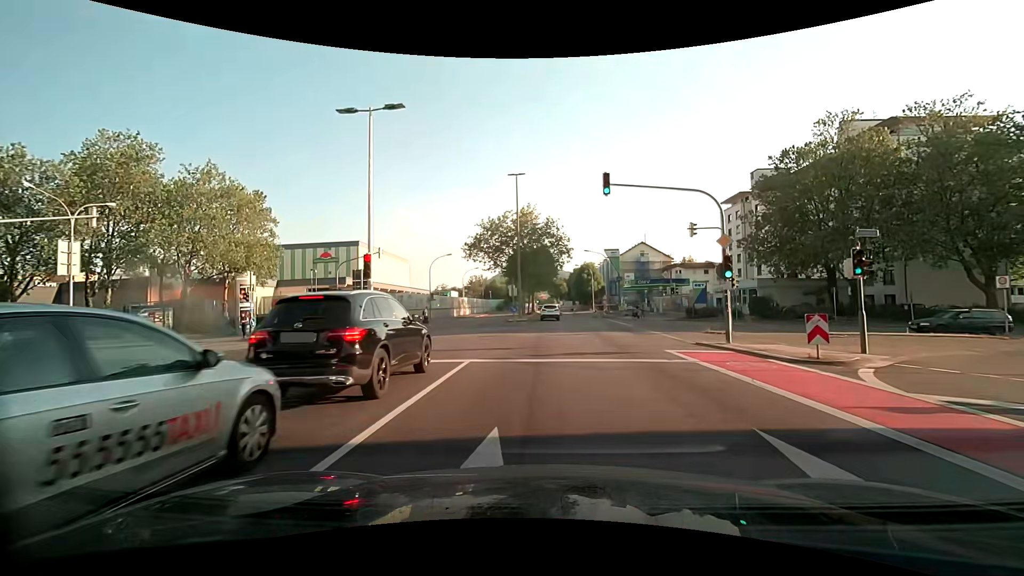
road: secondary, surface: asphalt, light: Day
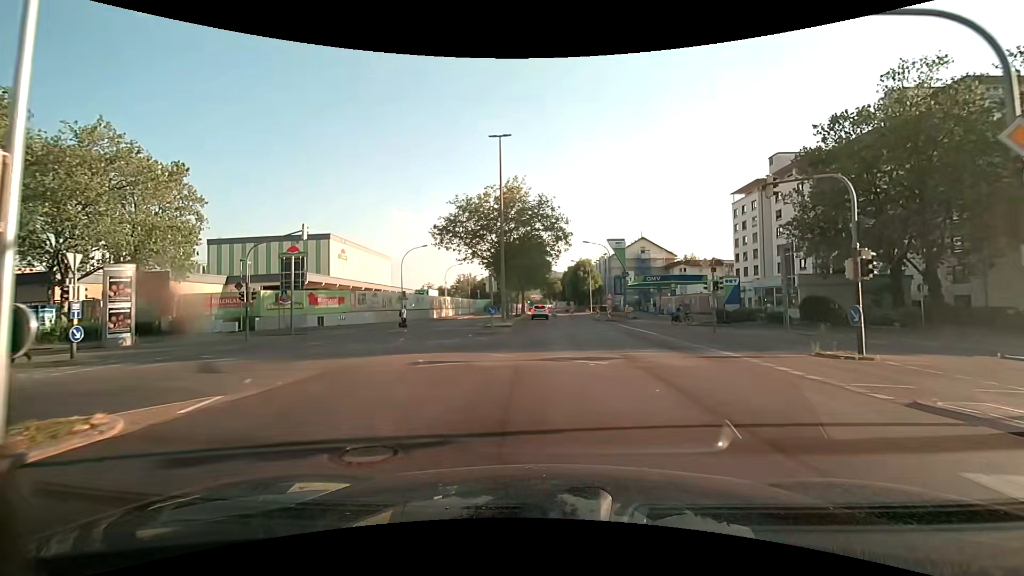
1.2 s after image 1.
(+0.1, +11.2) m; +1°
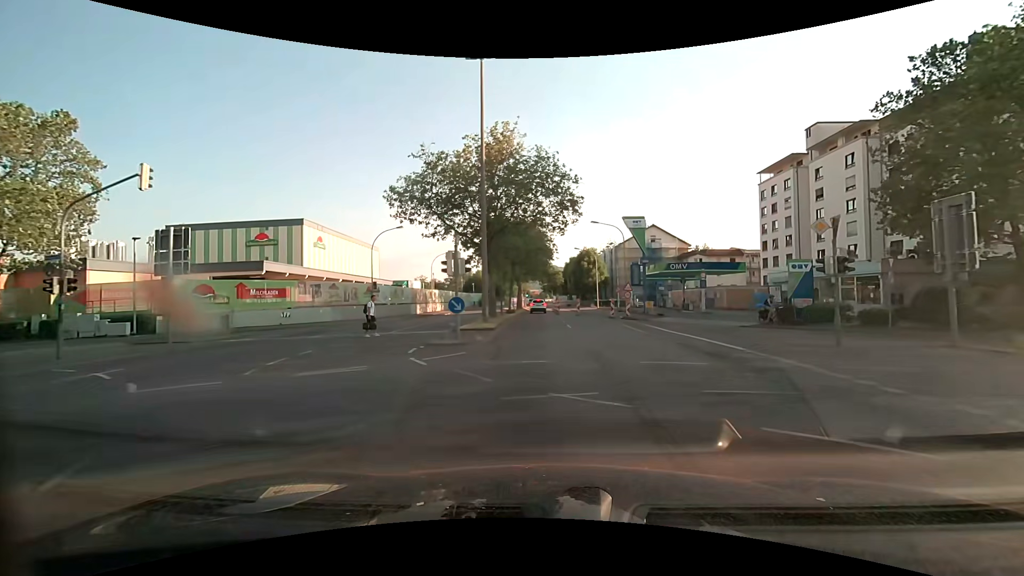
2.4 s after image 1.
(0.0, +11.3) m; 0°
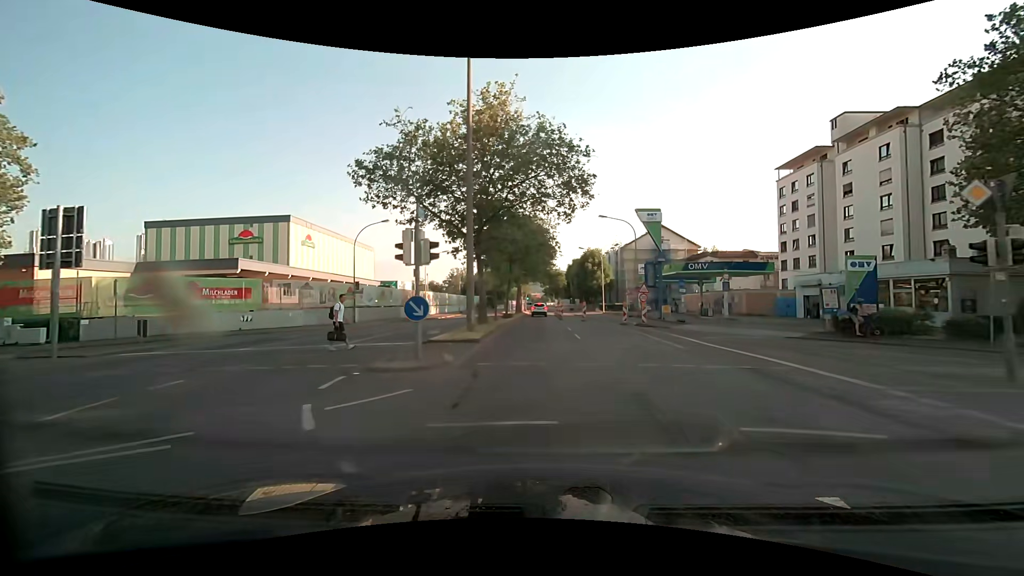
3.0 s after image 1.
(0.0, +5.6) m; 0°
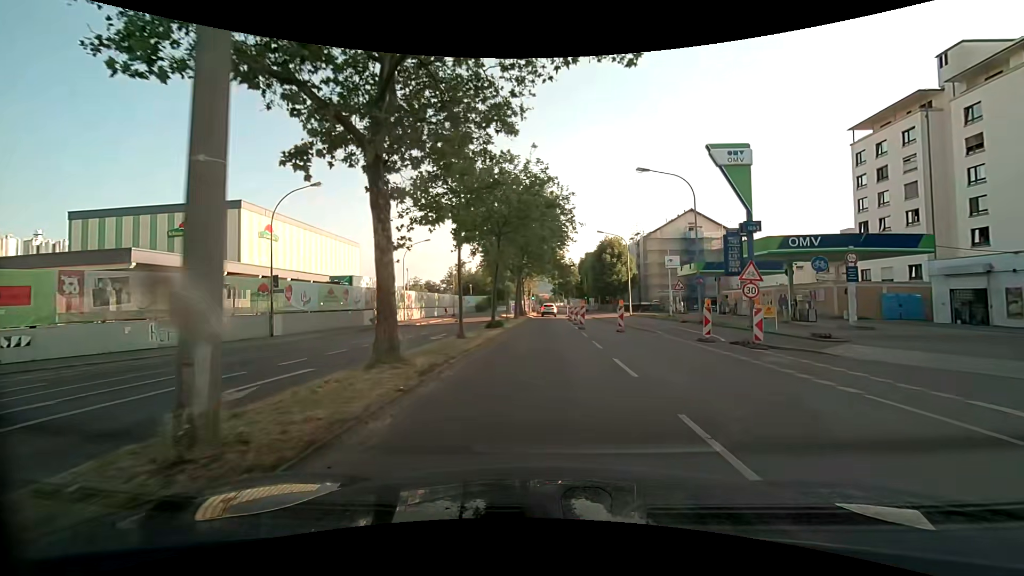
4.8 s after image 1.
(-0.1, +16.2) m; -1°
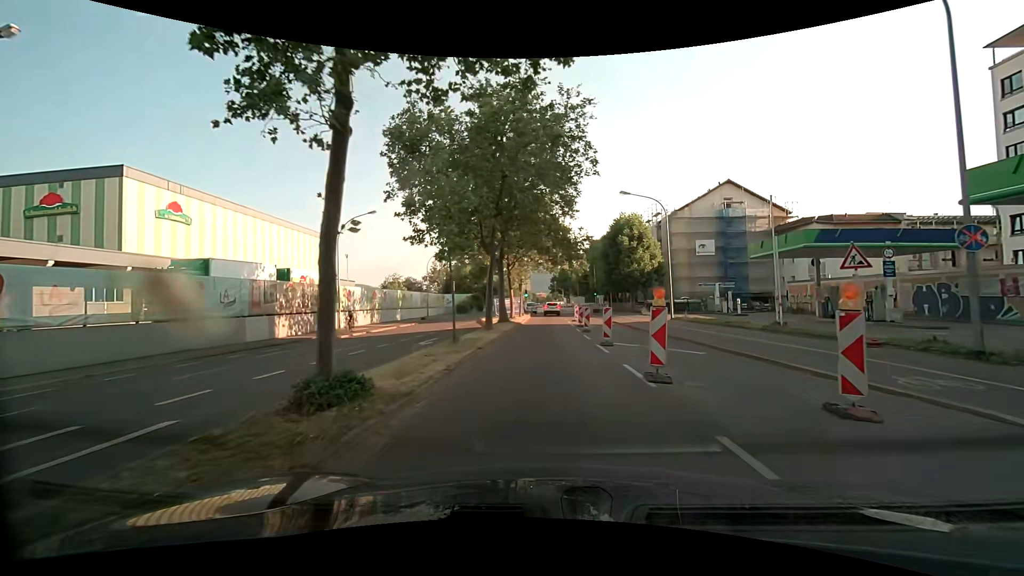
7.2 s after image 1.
(0.0, +19.0) m; +1°
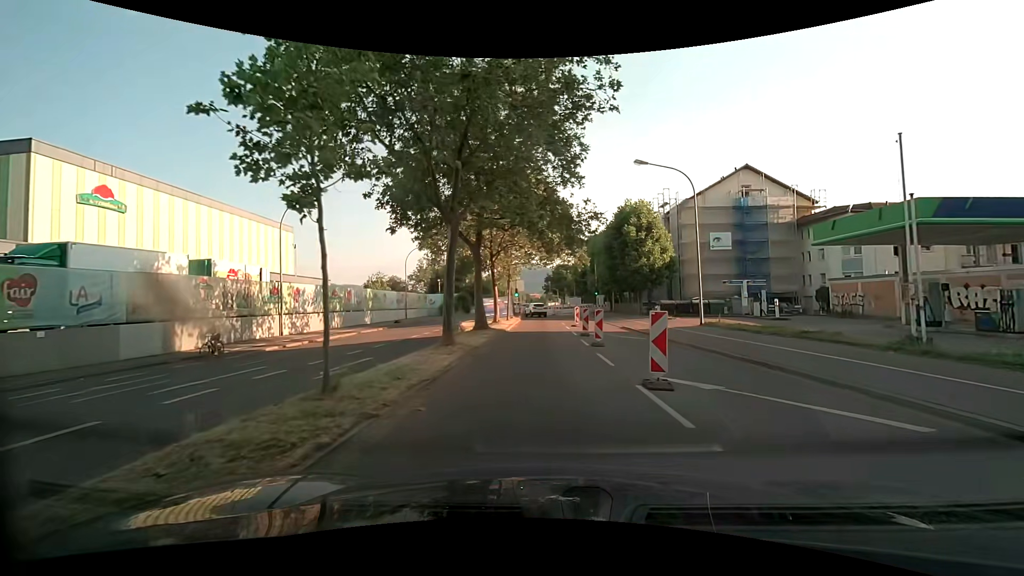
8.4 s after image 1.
(0.0, +8.4) m; 0°
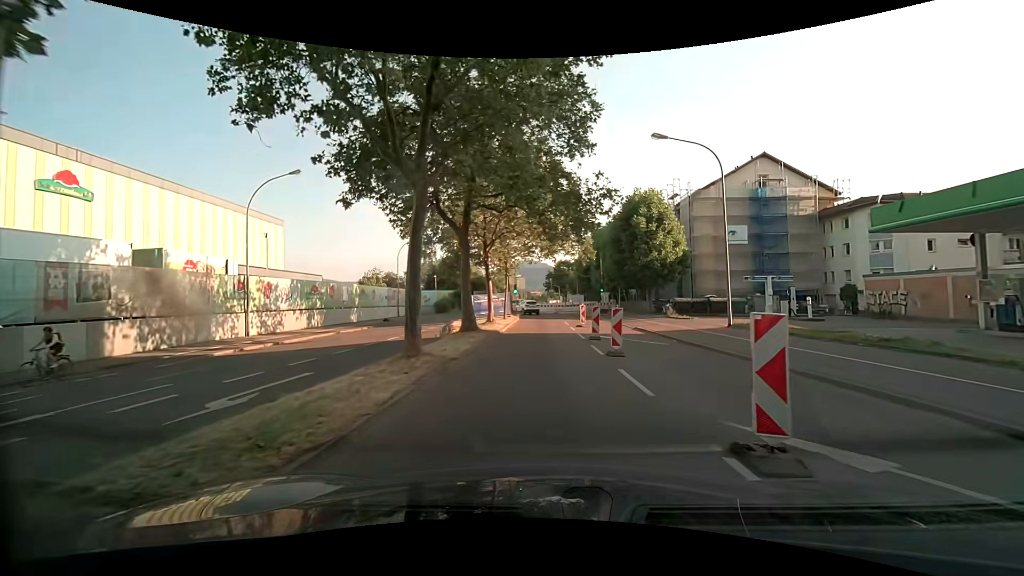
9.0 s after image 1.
(0.0, +4.2) m; +1°
